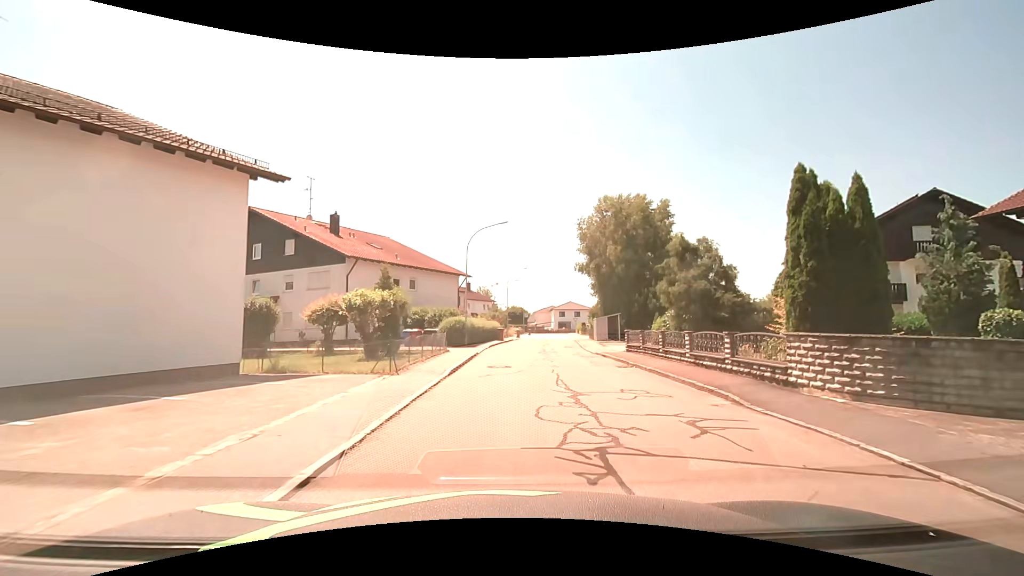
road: residential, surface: asphalt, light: Day
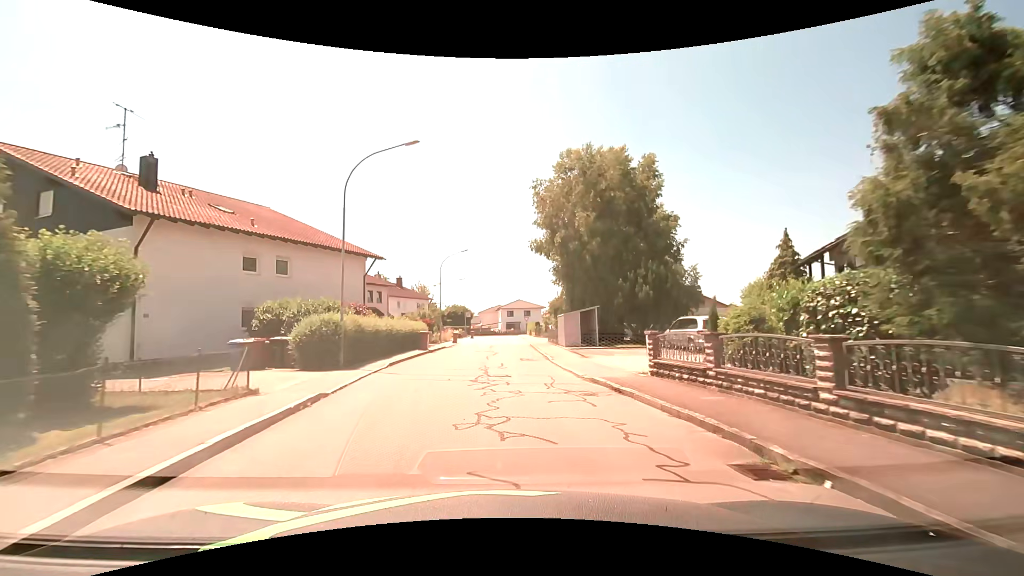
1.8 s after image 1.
(+0.7, +13.6) m; +5°
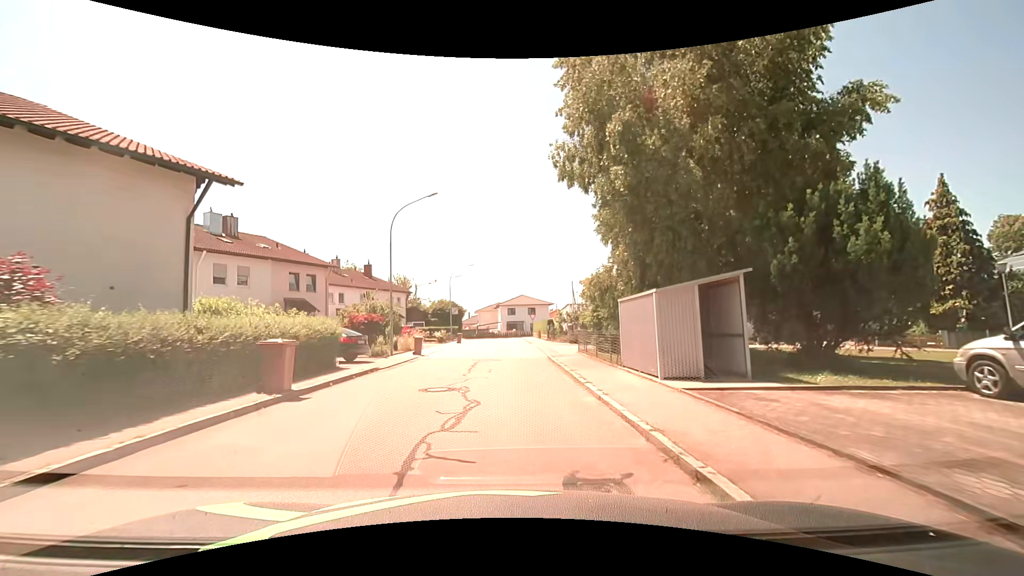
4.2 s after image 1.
(+0.2, +17.7) m; 0°
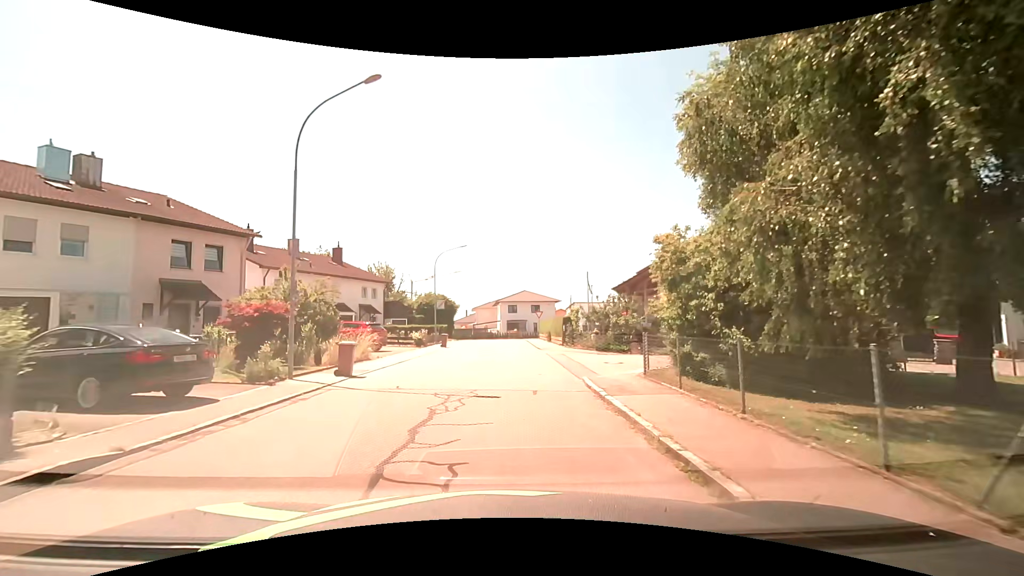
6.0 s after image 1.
(0.0, +11.2) m; 0°
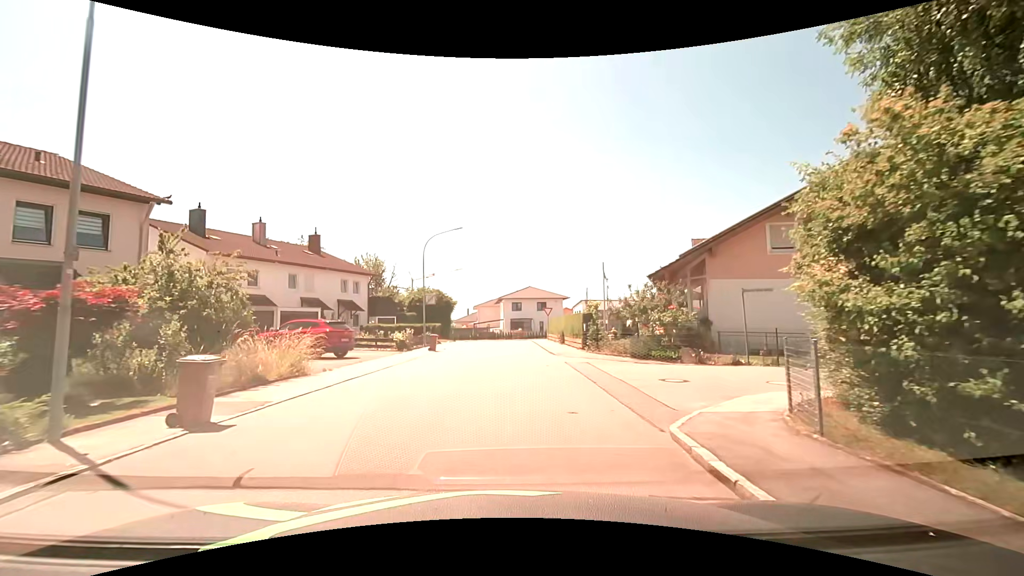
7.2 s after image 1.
(-0.1, +6.8) m; 0°
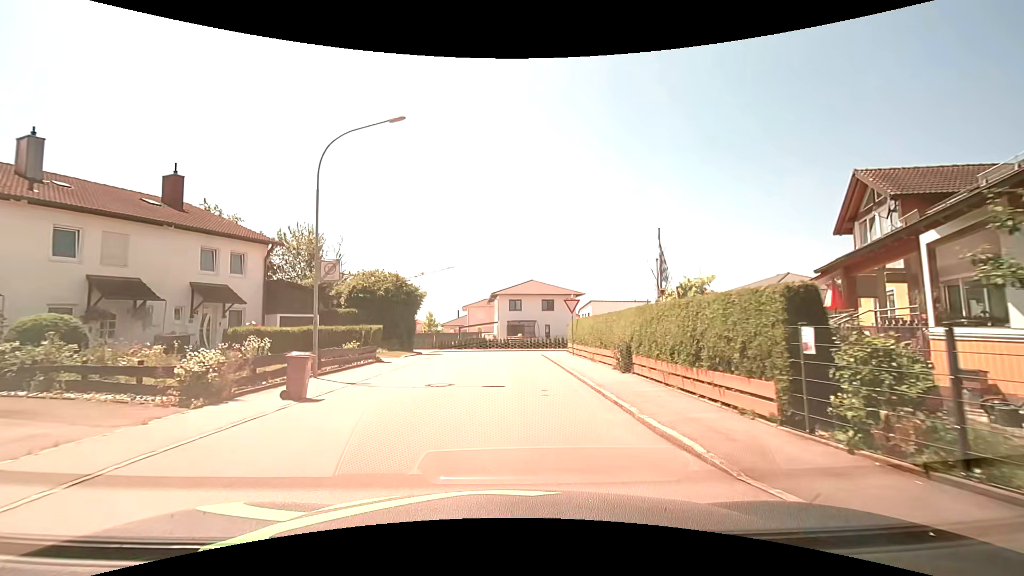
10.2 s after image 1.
(0.0, +17.9) m; 0°
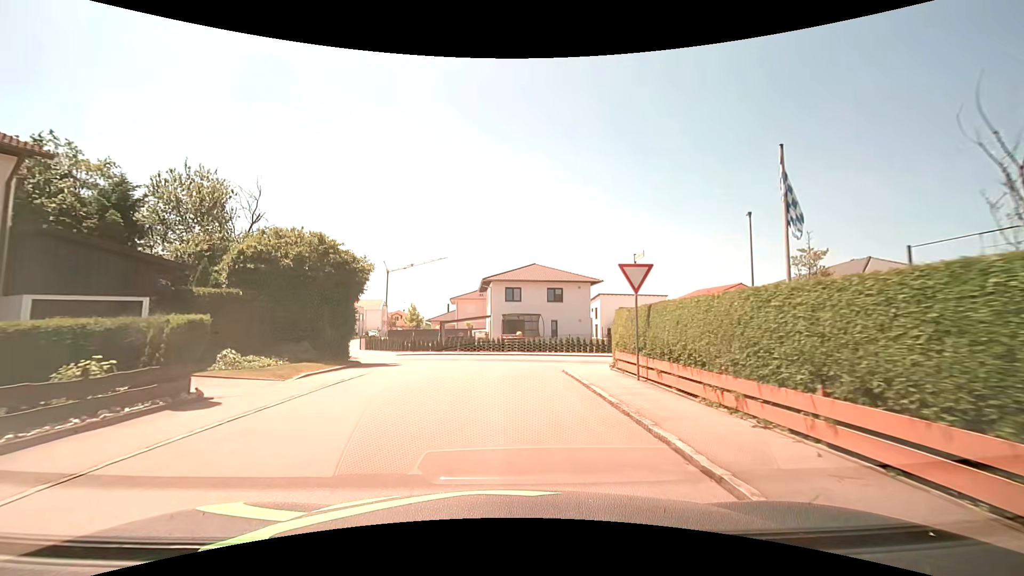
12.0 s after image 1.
(0.0, +12.9) m; 0°
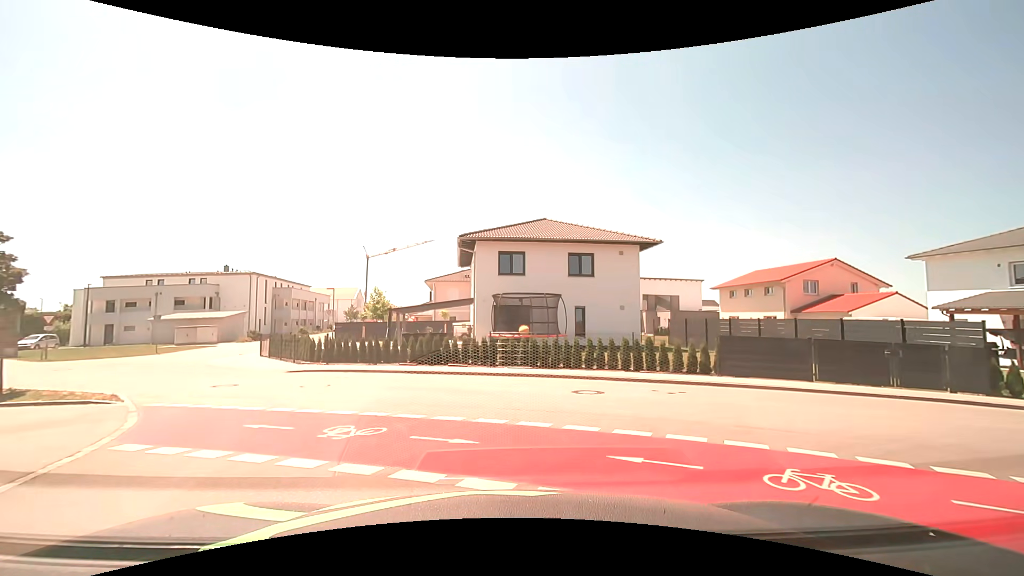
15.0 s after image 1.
(+0.1, +17.7) m; +1°
